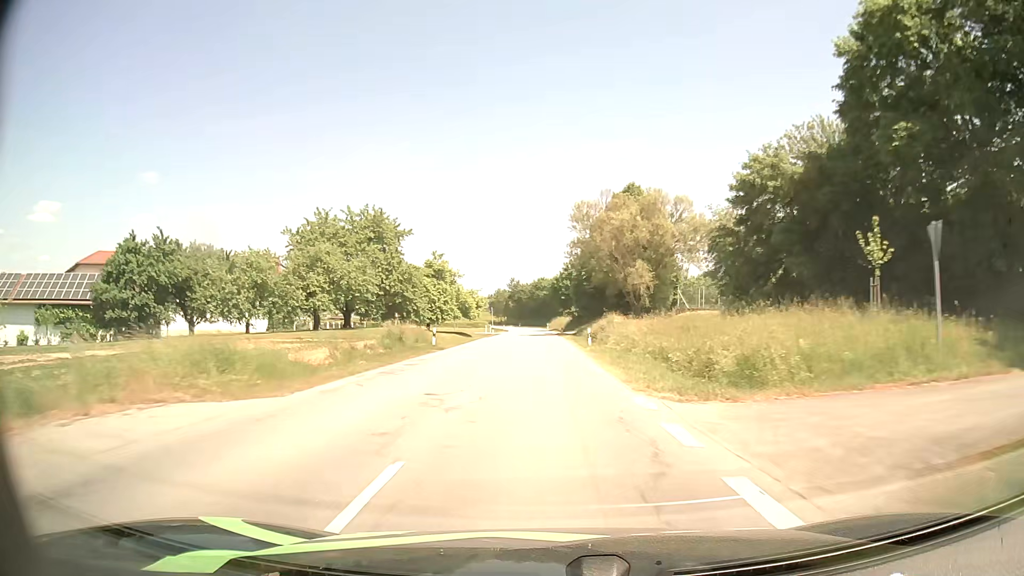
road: secondary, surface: asphalt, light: Day
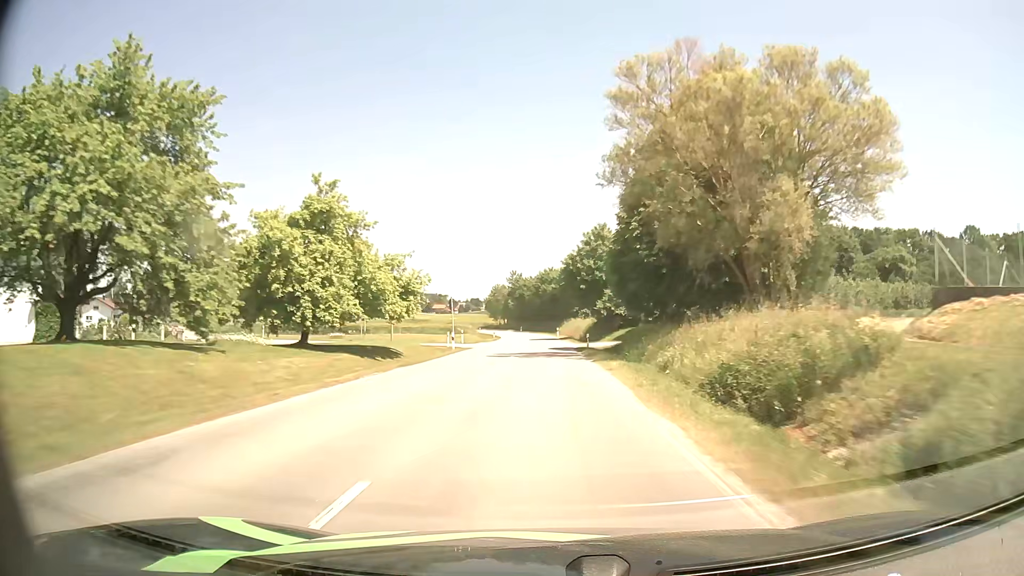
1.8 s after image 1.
(-0.1, +37.0) m; -1°
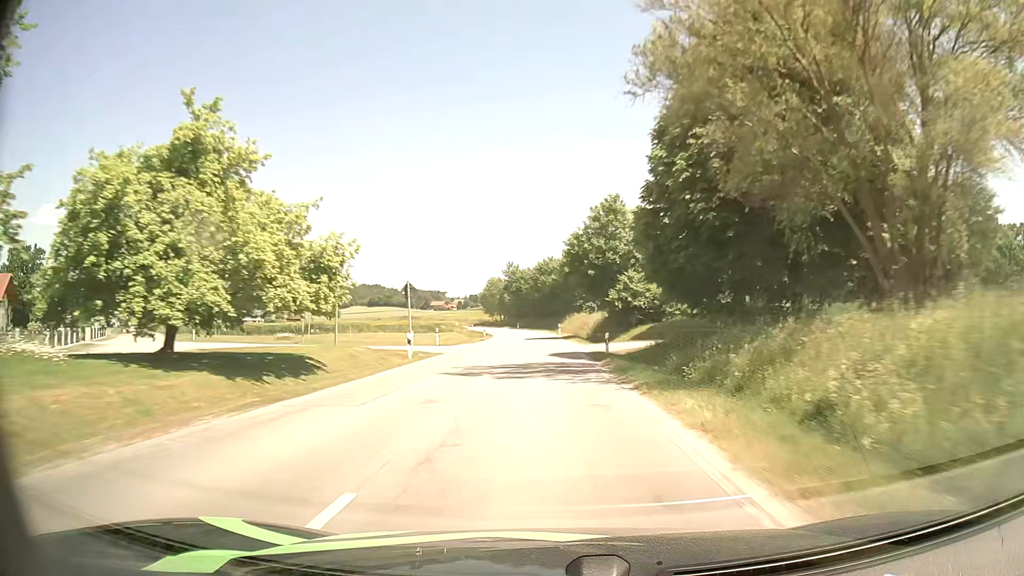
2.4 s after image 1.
(0.0, +12.4) m; 0°
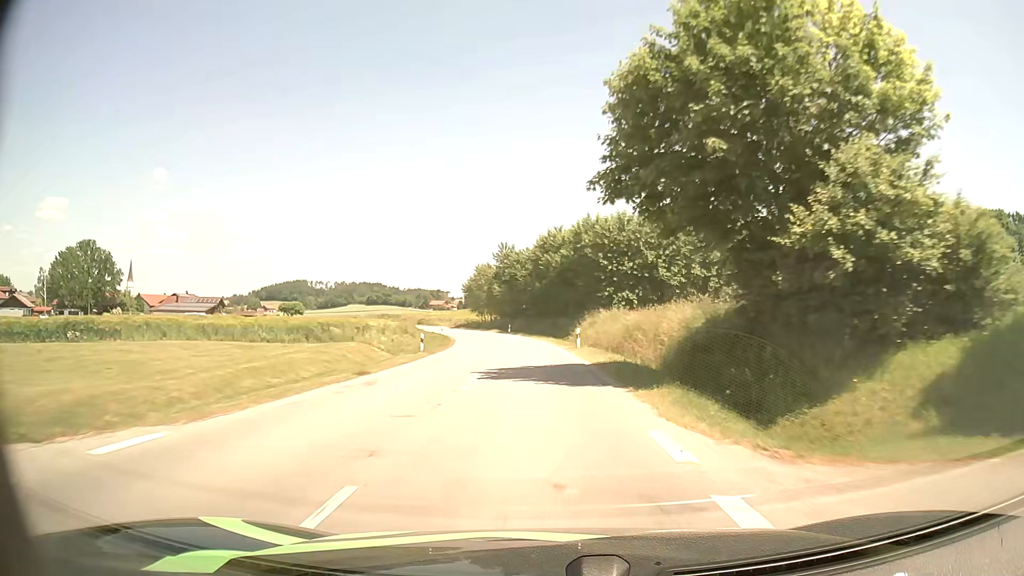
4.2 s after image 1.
(-0.1, +35.6) m; 0°
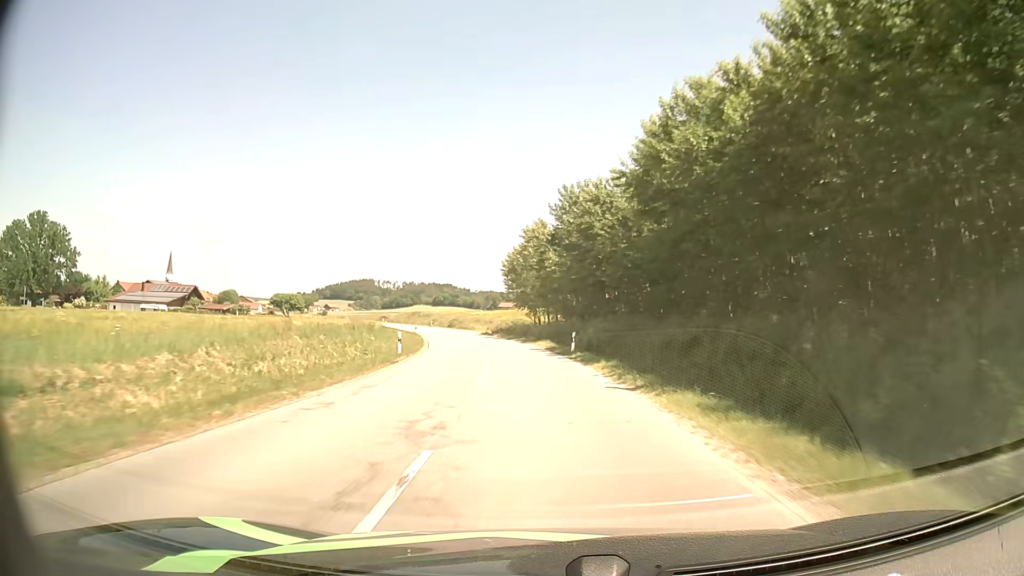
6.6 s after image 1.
(-2.0, +46.3) m; -6°
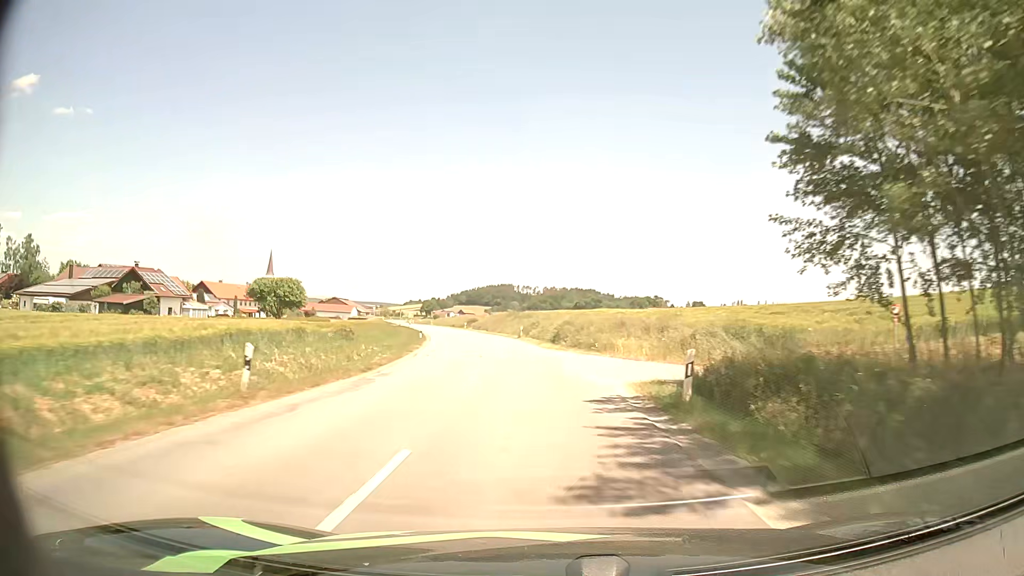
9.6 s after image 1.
(-6.2, +60.1) m; -12°
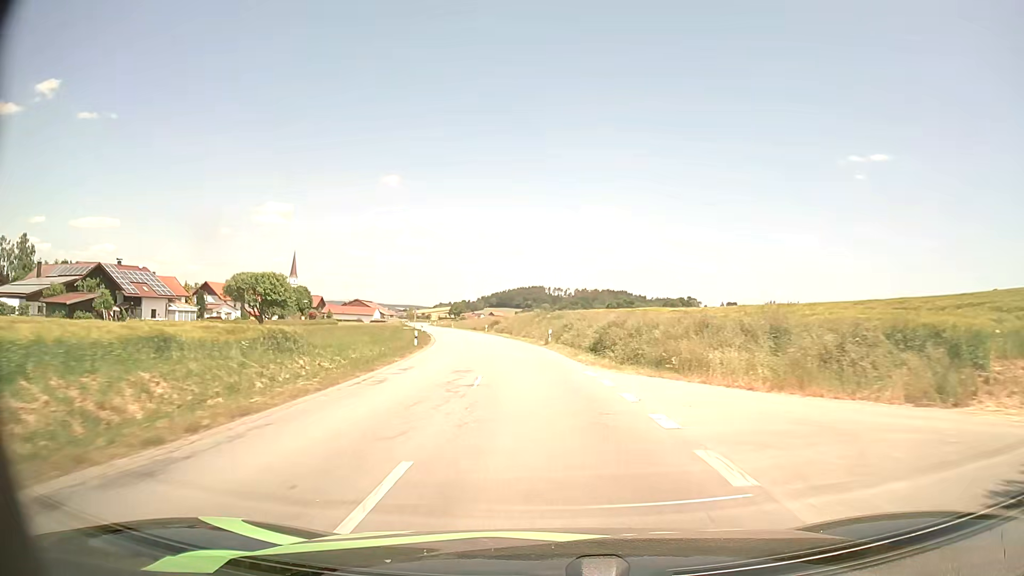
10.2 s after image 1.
(-0.3, +12.7) m; -3°
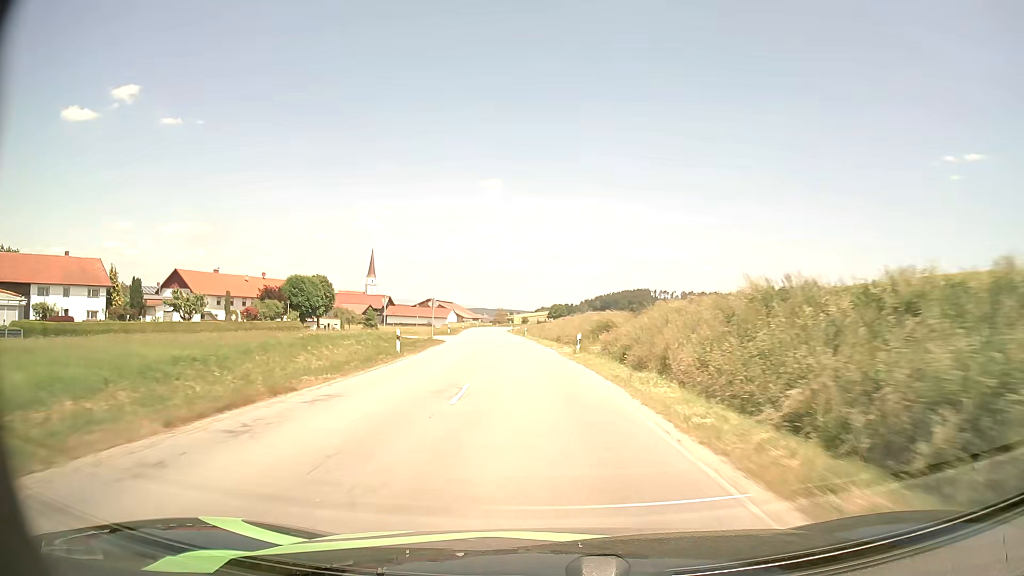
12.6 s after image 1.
(-4.2, +51.4) m; -9°
(0, +10) (-1, +20) (-1, +30) (-2, +40) (-3, +50) (-4, +60) (-5, +70) (-6, +80) (-7, +90) (-8, +100) m
